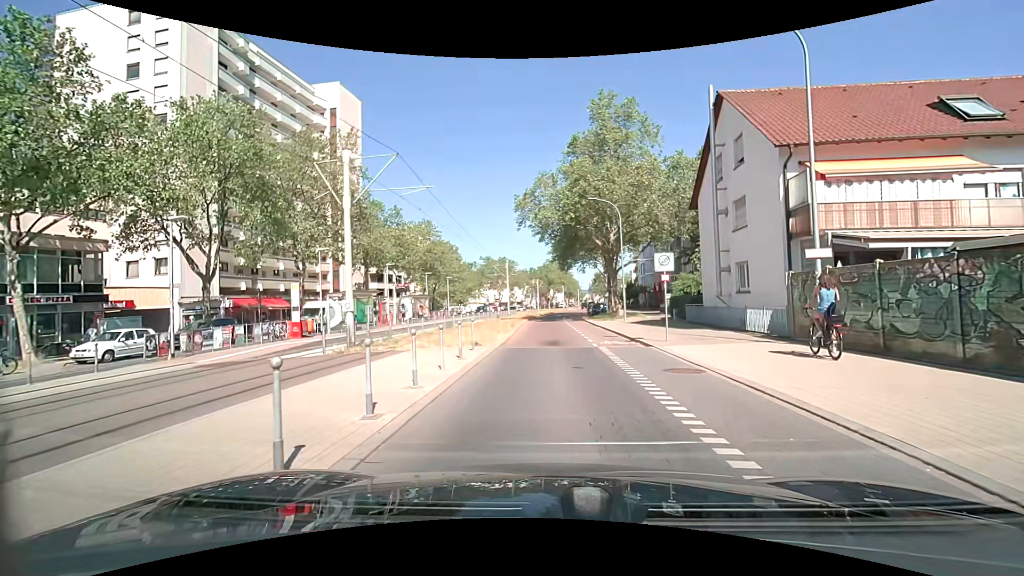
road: tertiary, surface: asphalt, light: Day
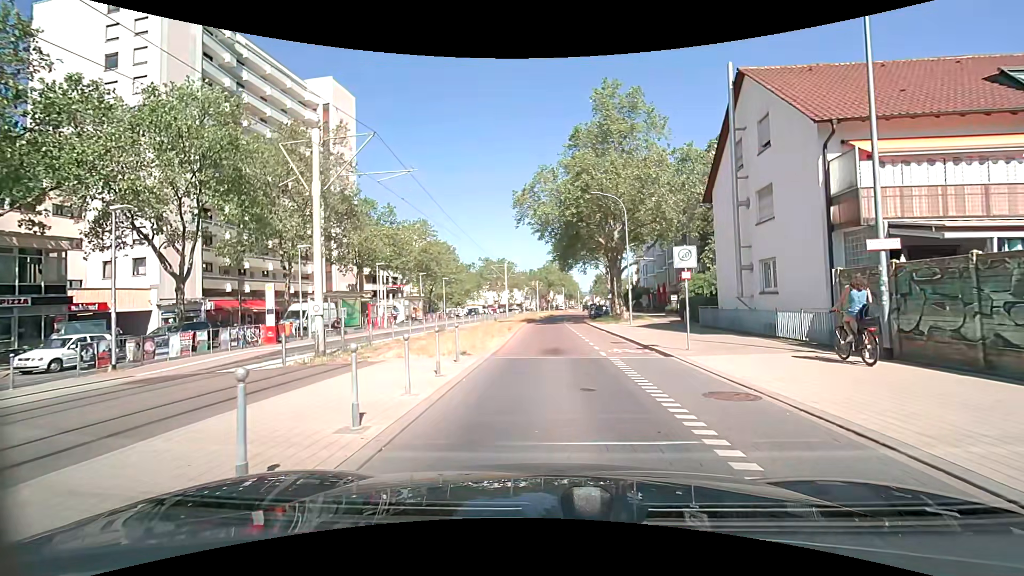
(0.0, +2.5) m; +1°
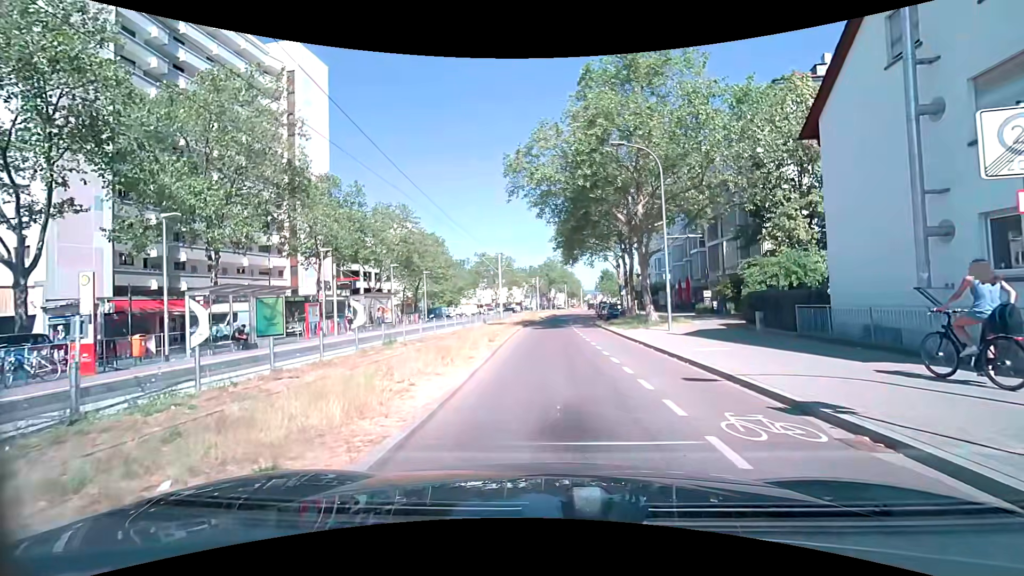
(0.0, +10.0) m; +1°
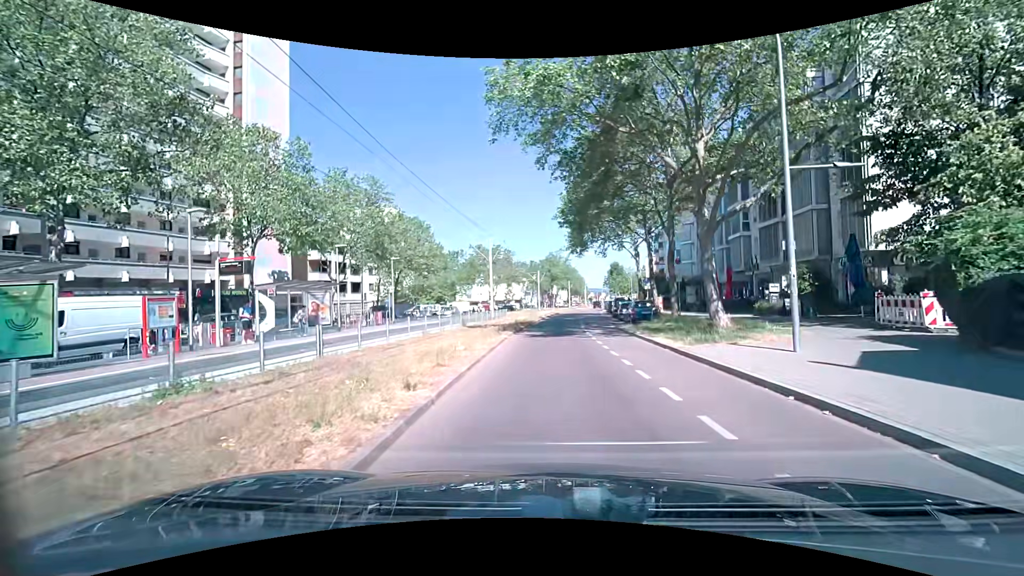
(-0.2, +11.5) m; -2°
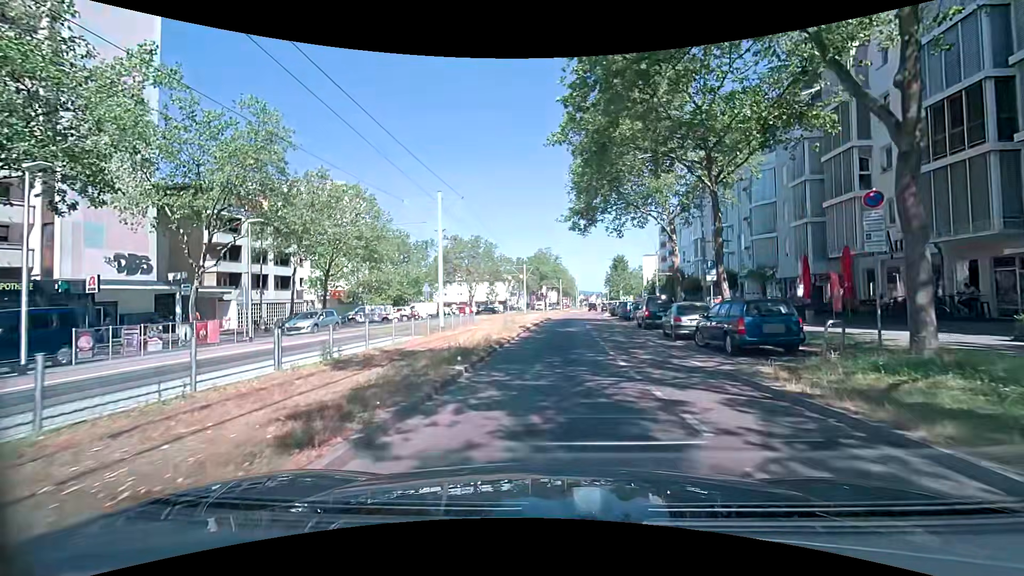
(+0.4, +17.9) m; +2°
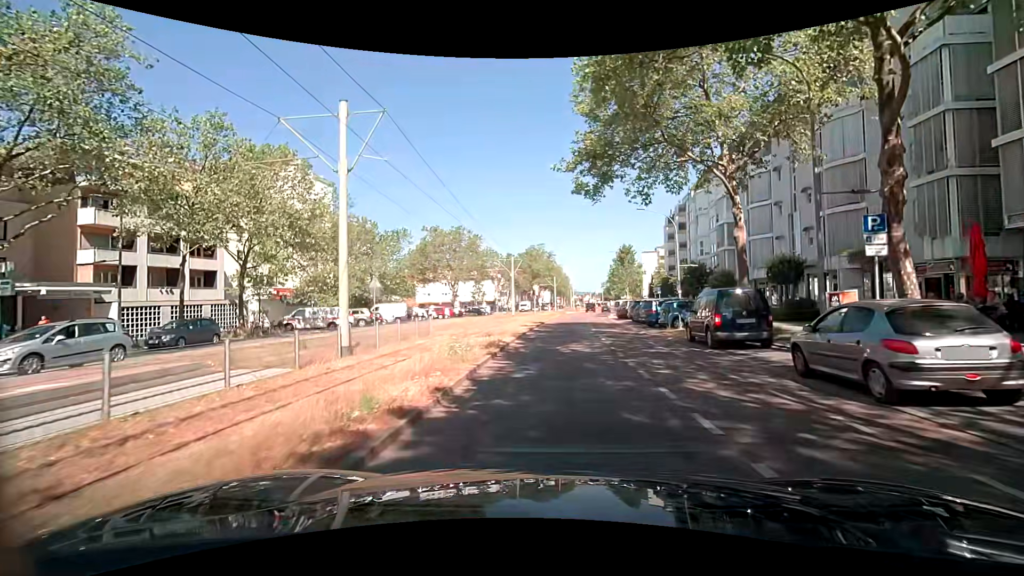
(+0.3, +11.9) m; +1°
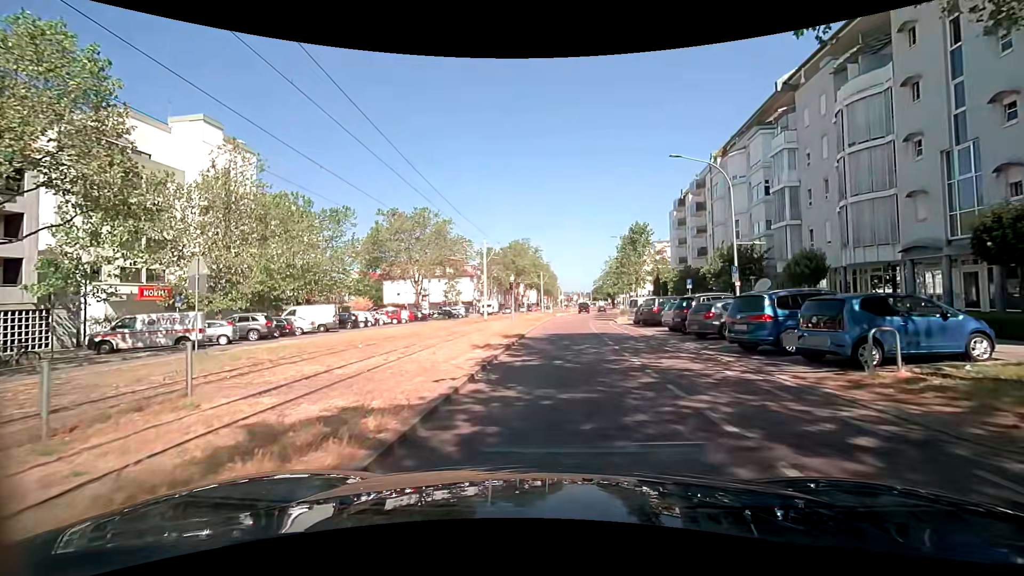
(+0.2, +16.0) m; +1°
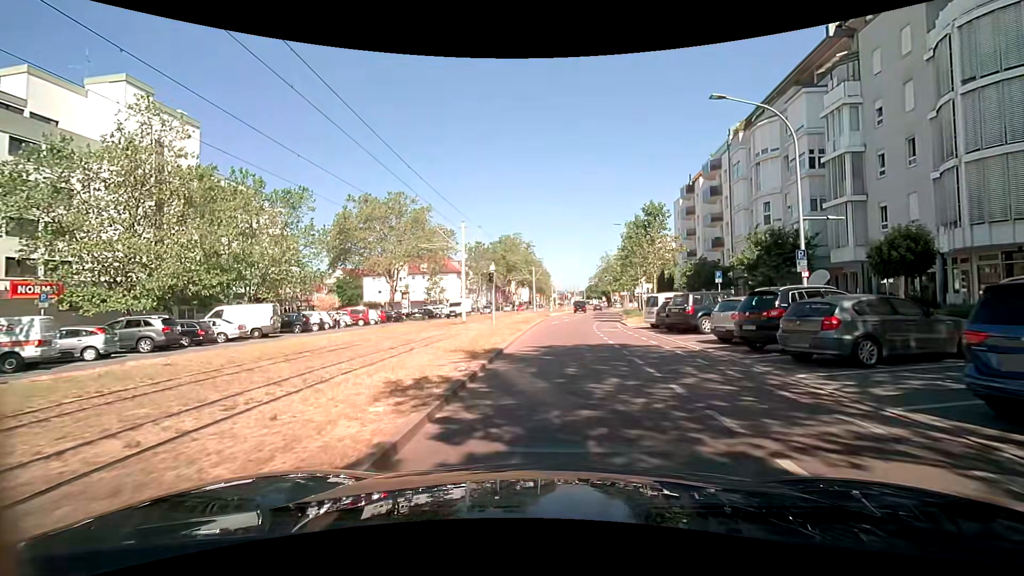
(+0.1, +8.1) m; 0°
